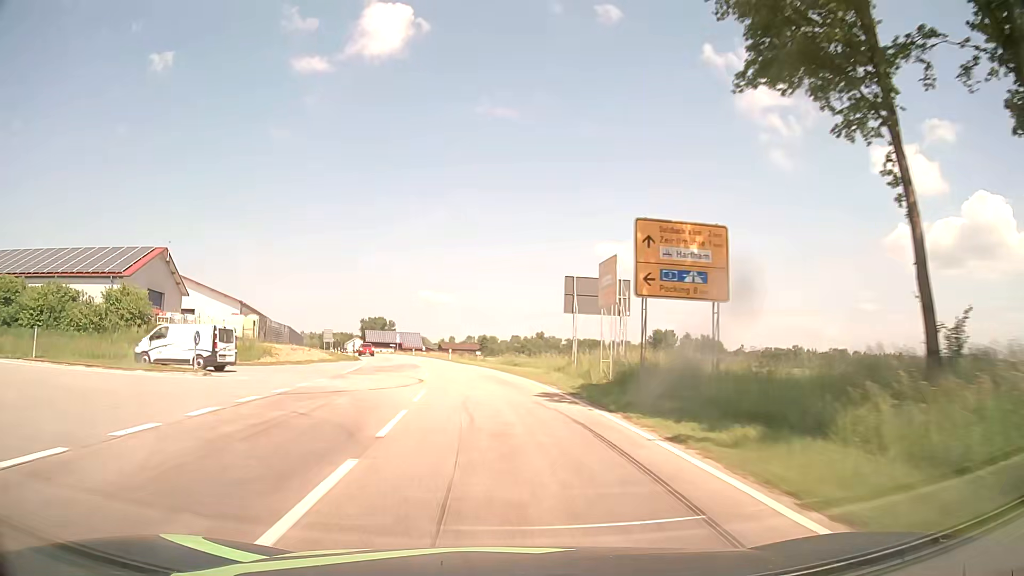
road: tertiary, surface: asphalt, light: Day
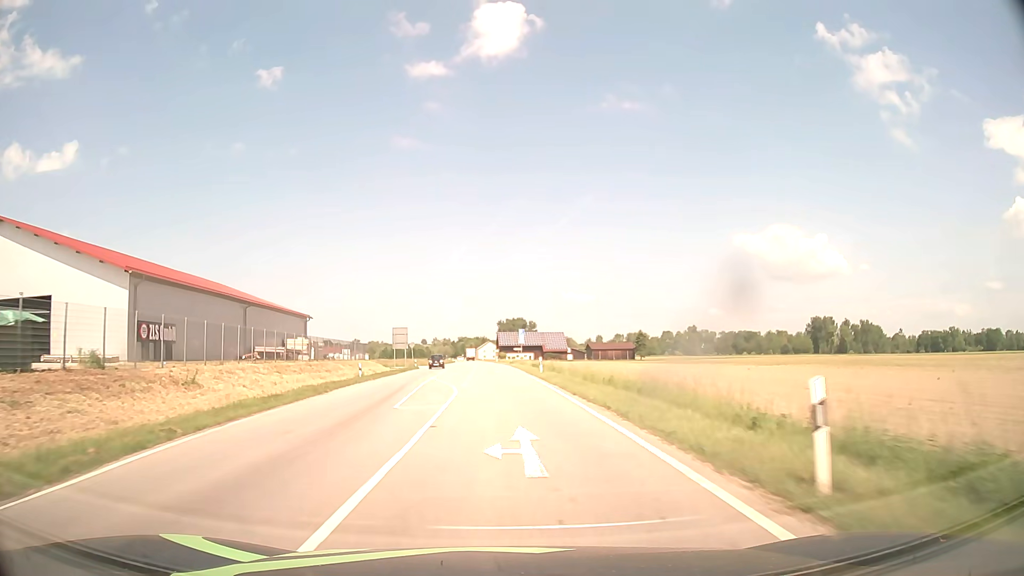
(-6.8, +56.6) m; -12°
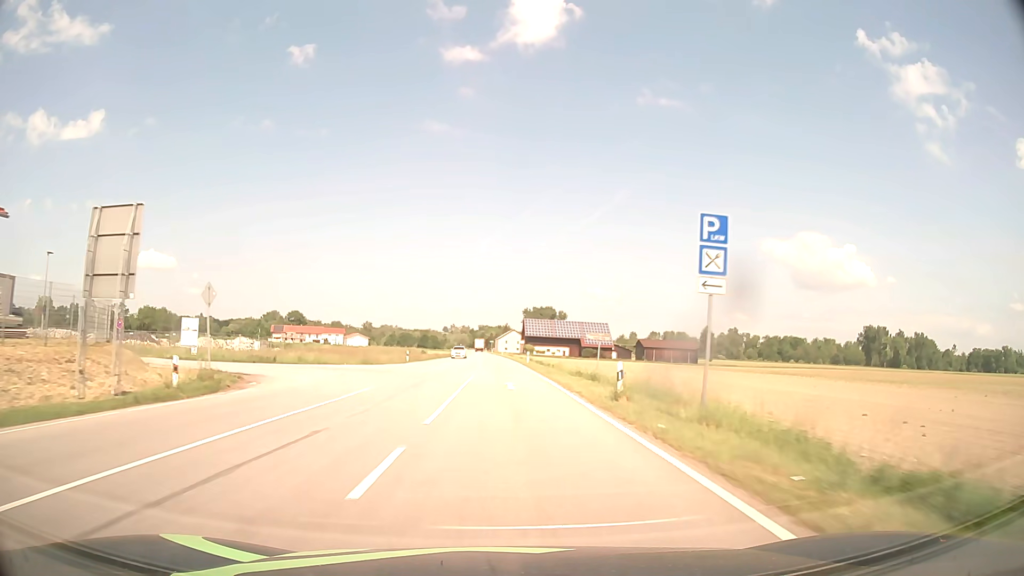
(-2.1, +63.6) m; -2°
